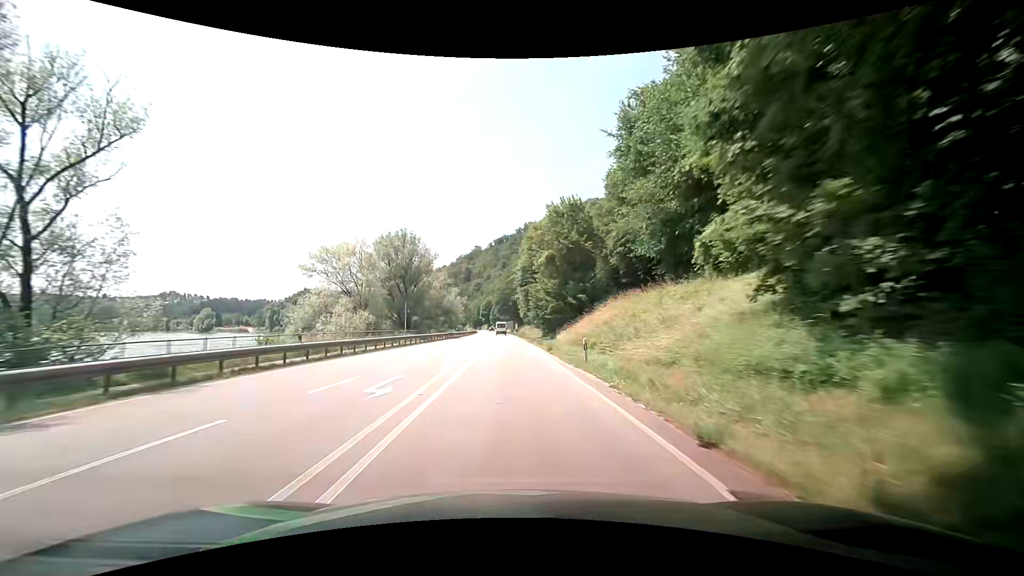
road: primary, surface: asphalt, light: Day
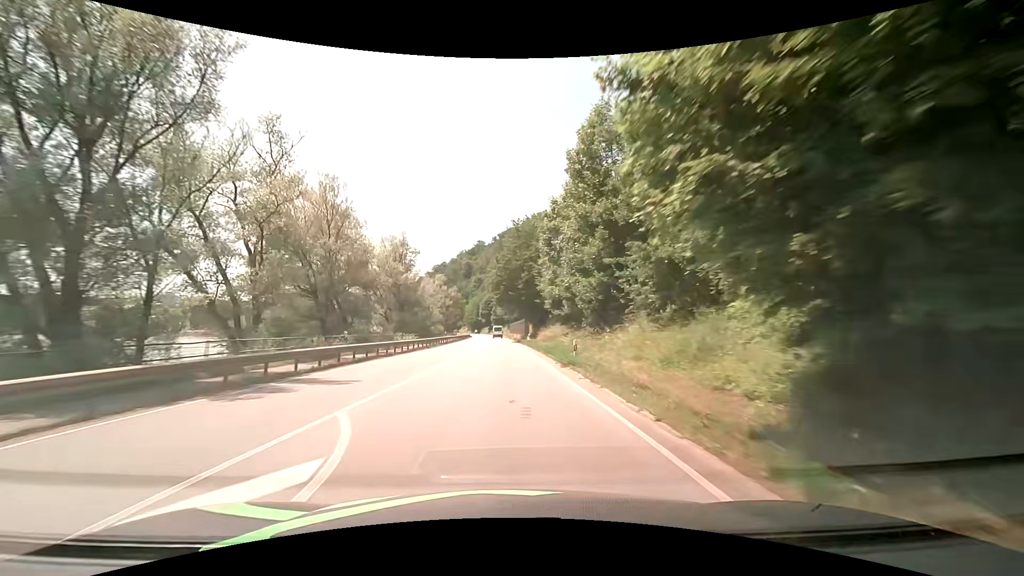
(-0.2, +52.4) m; -1°
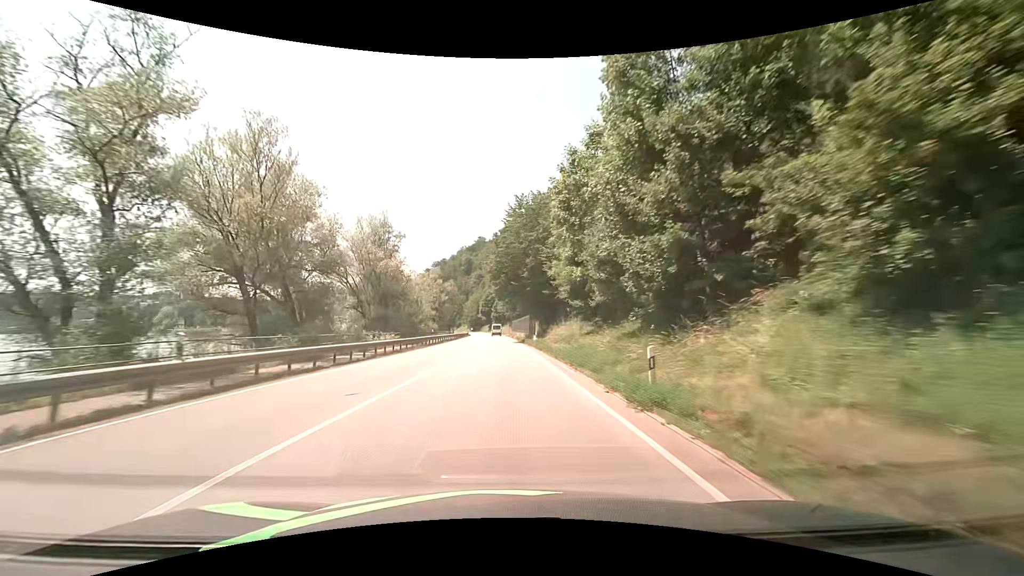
(0.0, +11.1) m; 0°
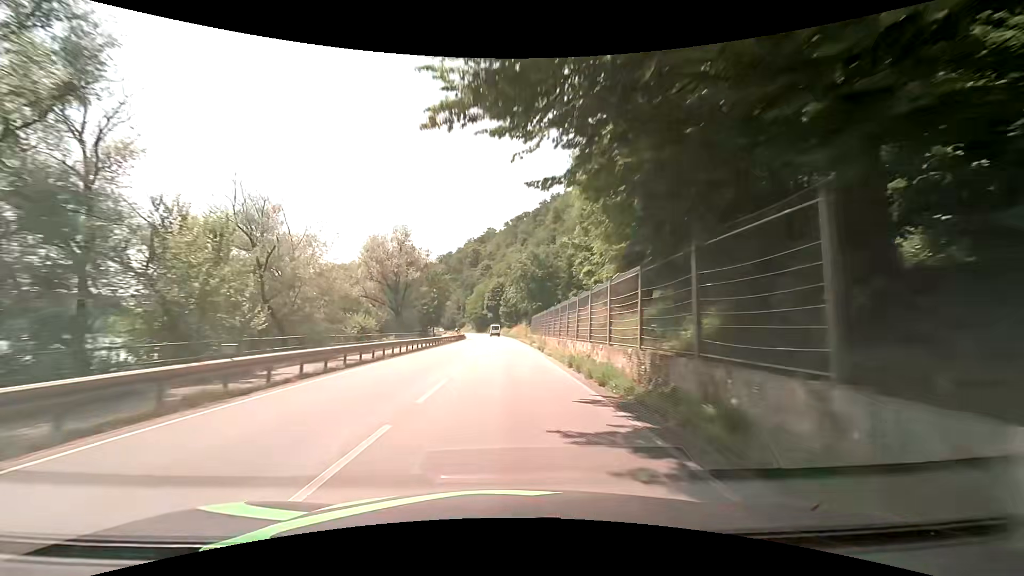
(-0.4, +47.5) m; -1°
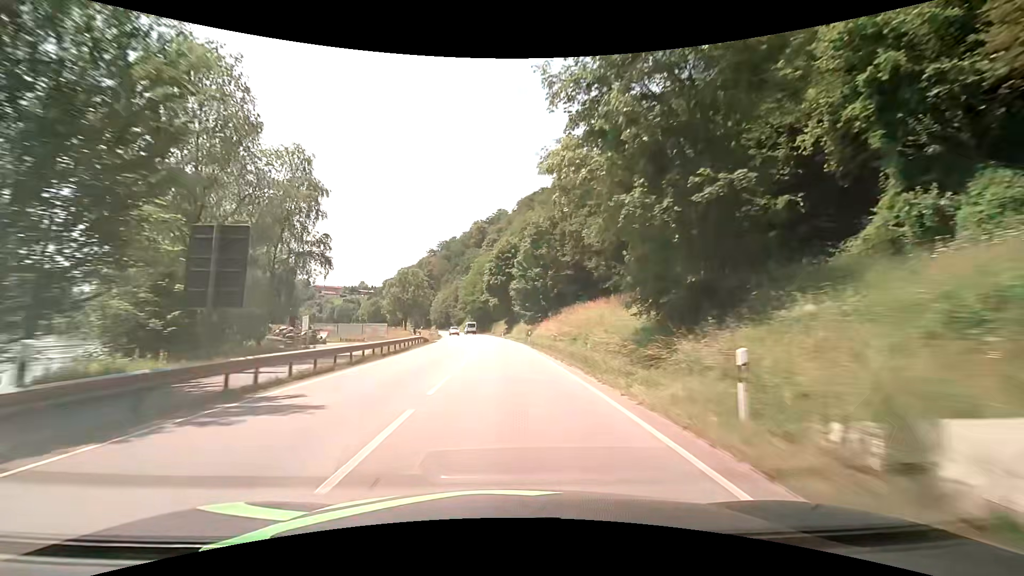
(-0.7, +65.3) m; -2°
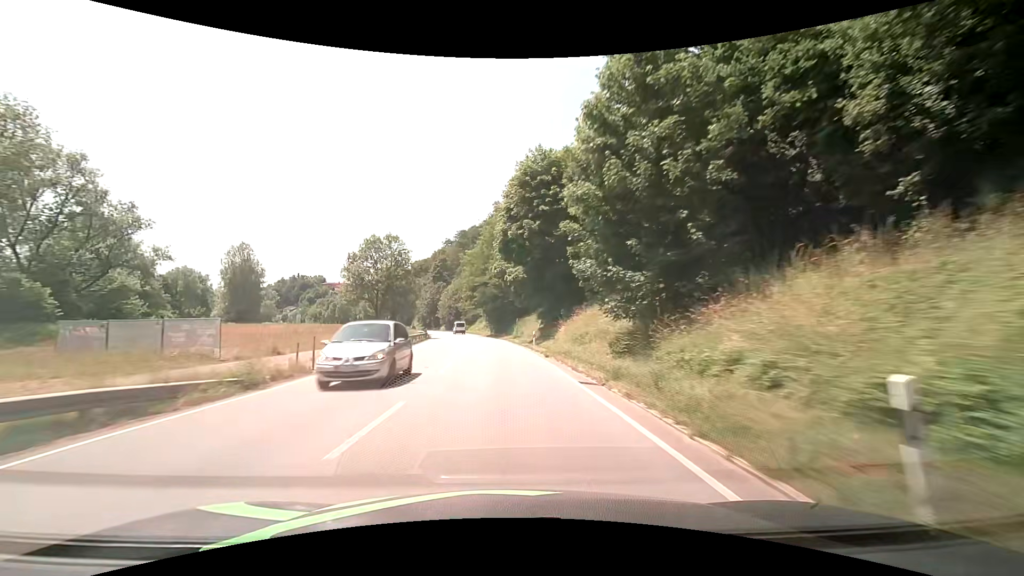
(-0.7, +41.0) m; -2°
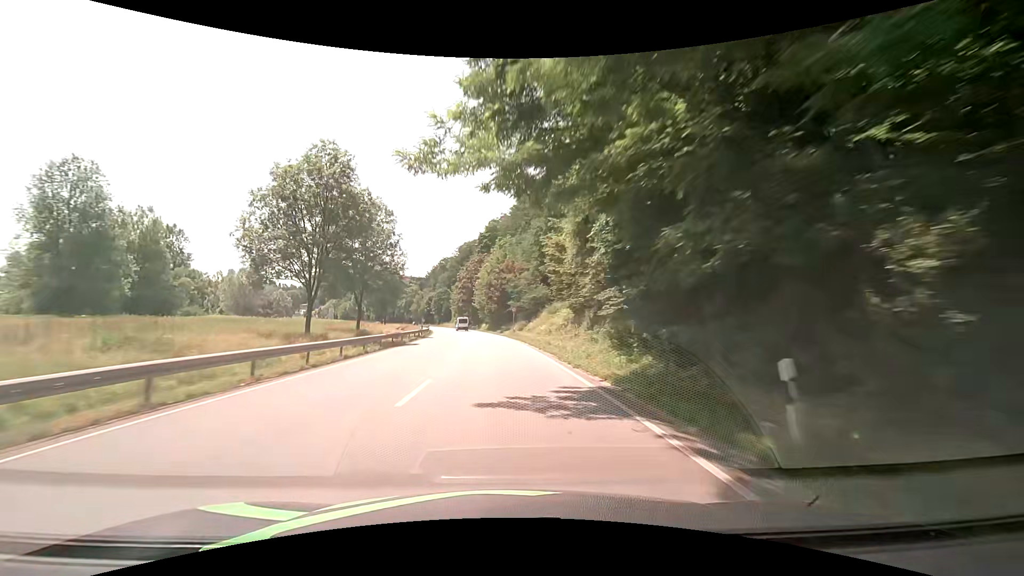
(-4.5, +66.6) m; -7°
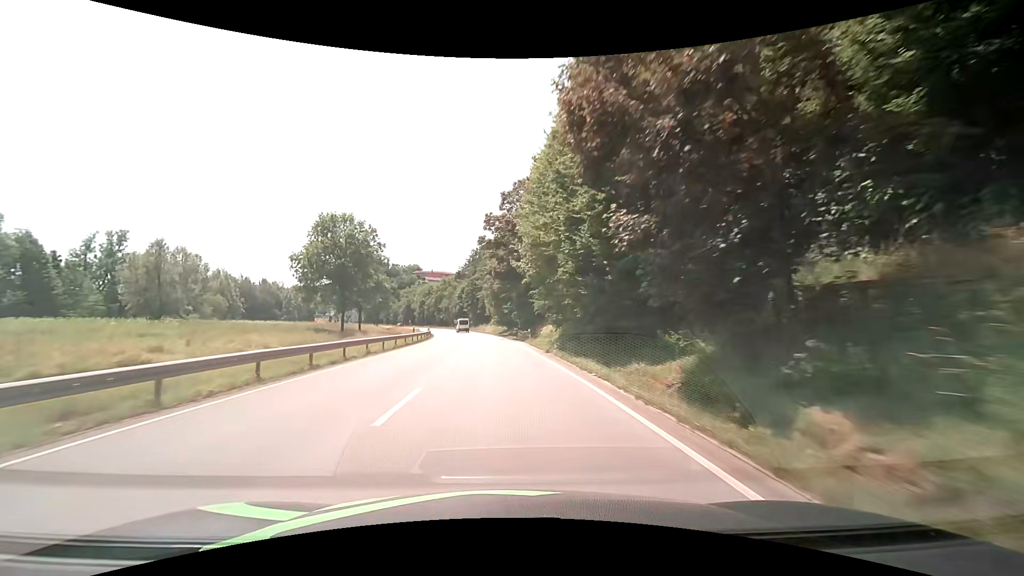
(-3.4, +60.2) m; -6°
(0, +10) (0, +20) (-1, +30) (-2, +40) (-2, +50) (-4, +60) (-5, +70) (-6, +80) (-8, +90) (-10, +99) m
